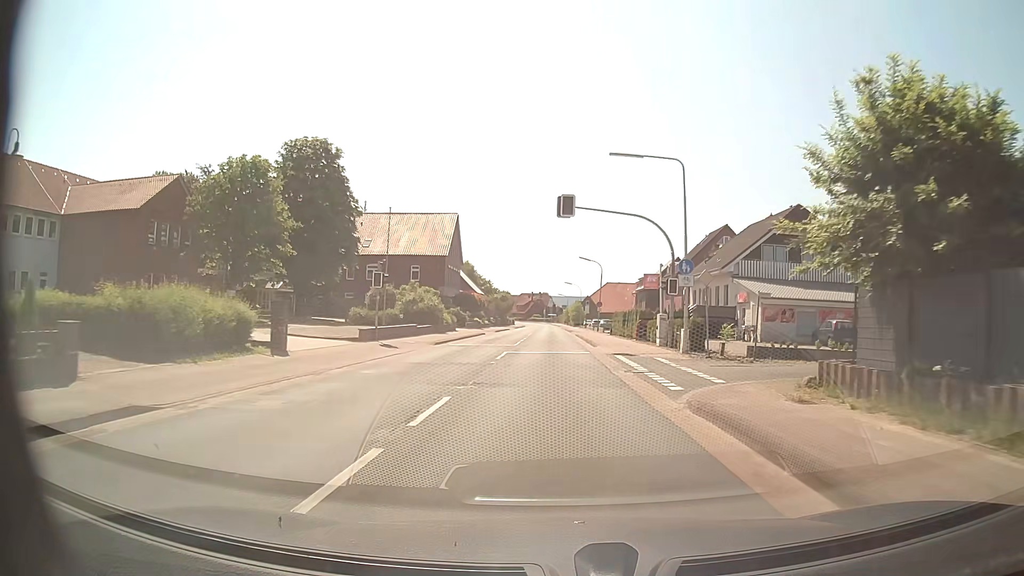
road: secondary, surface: asphalt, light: Day
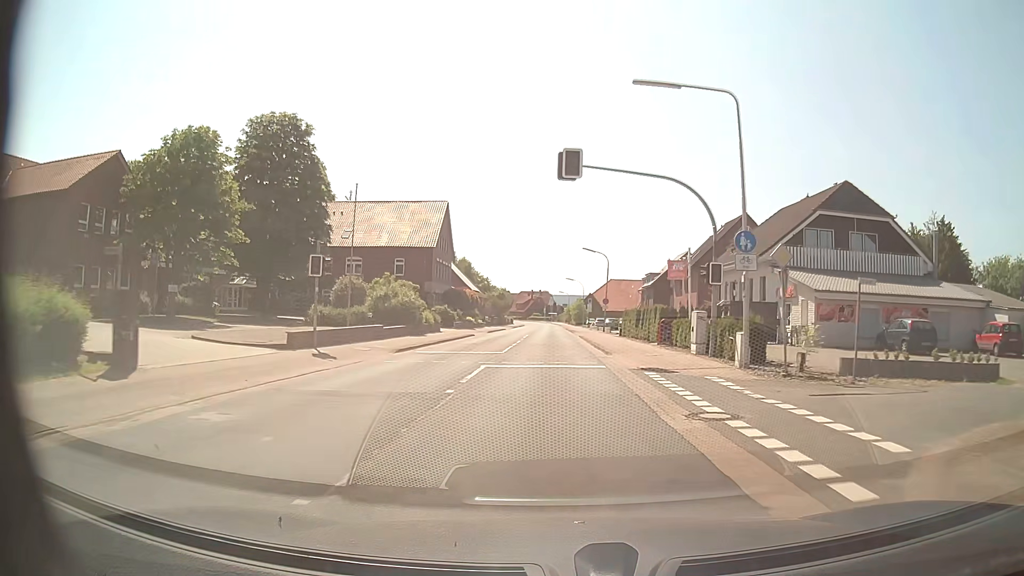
(0.0, +8.1) m; 0°
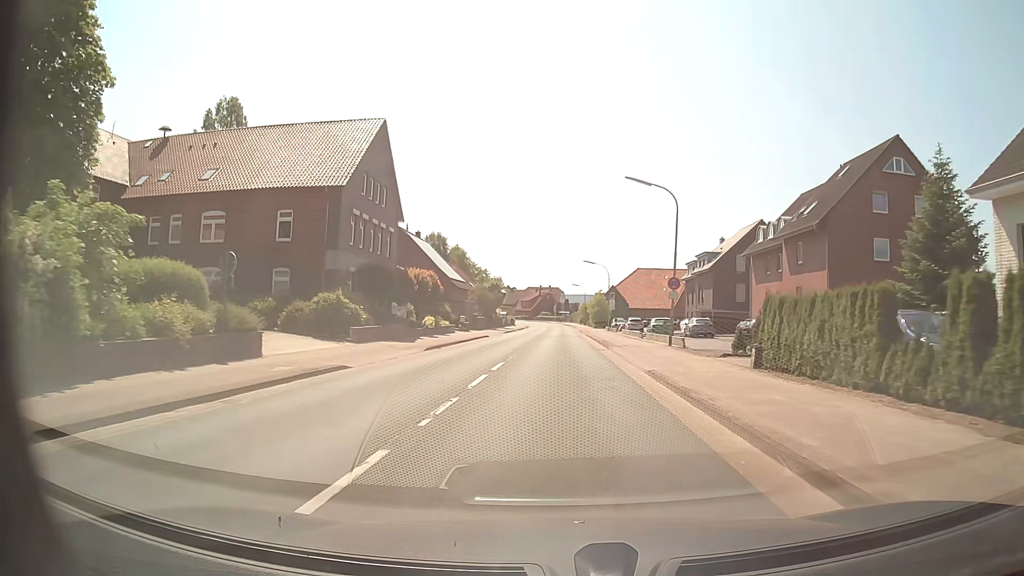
(-0.3, +32.4) m; -1°
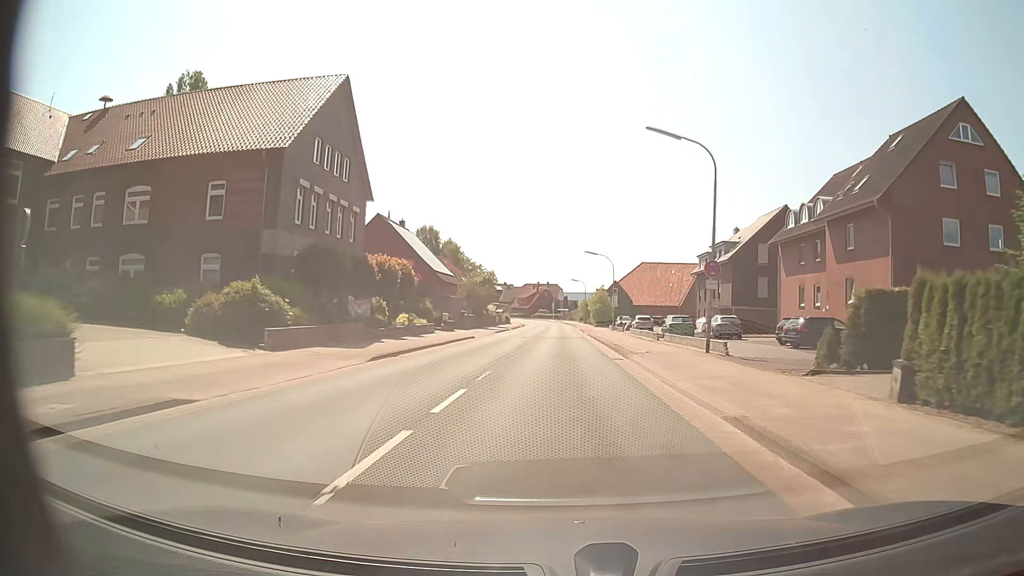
(0.0, +8.2) m; +1°
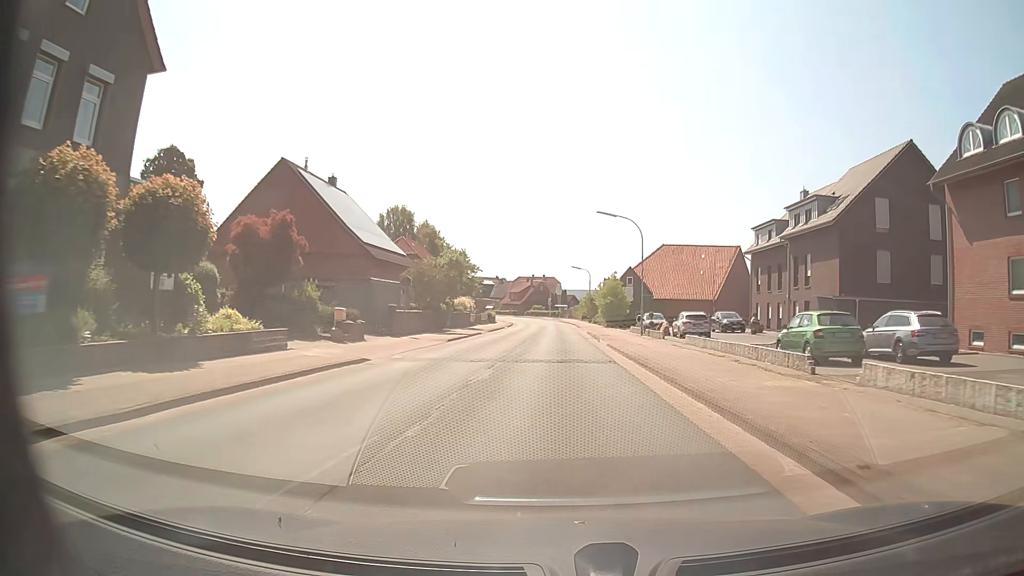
(0.0, +24.3) m; 0°
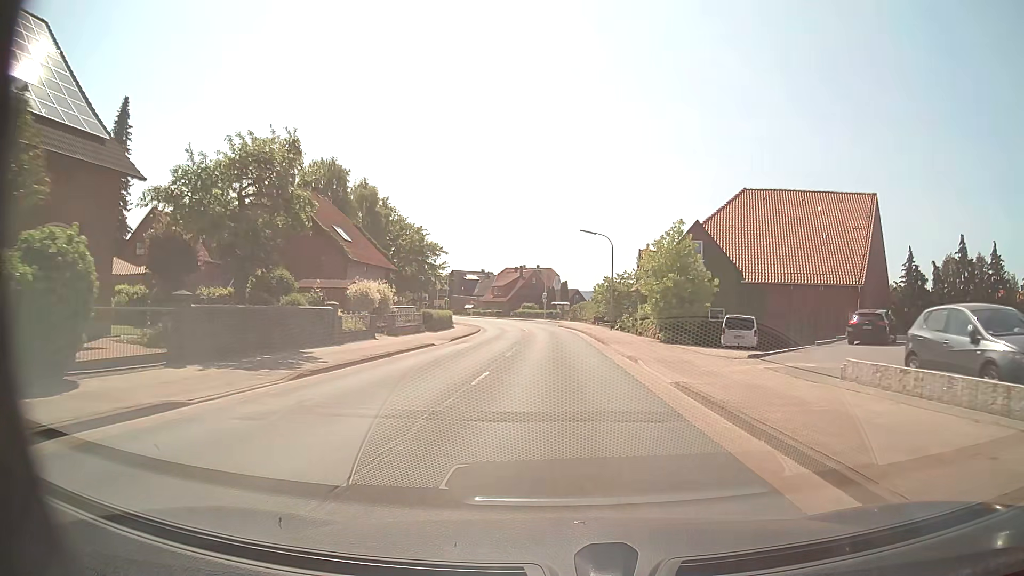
(+0.4, +39.5) m; +1°
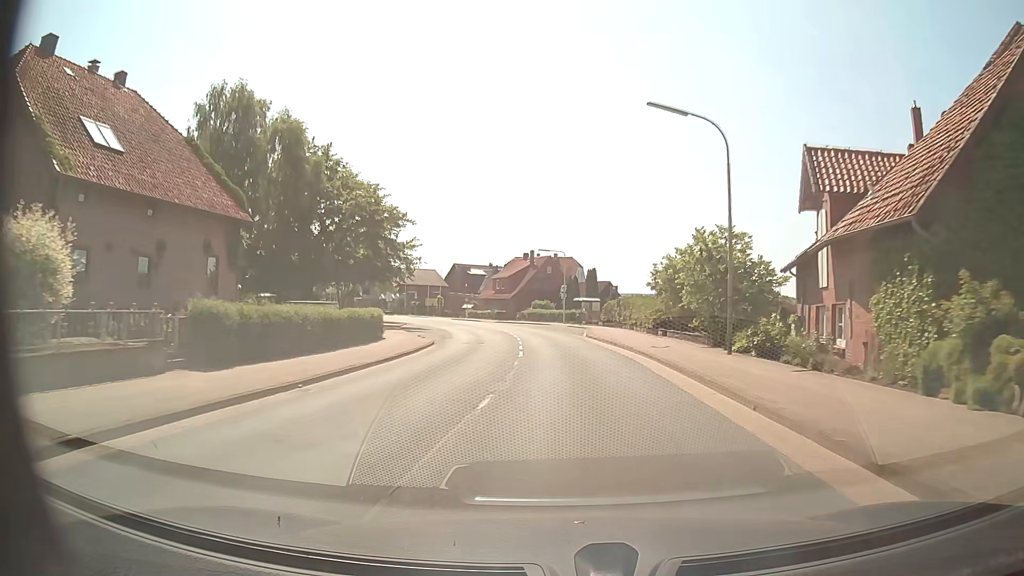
(-0.4, +31.6) m; -2°
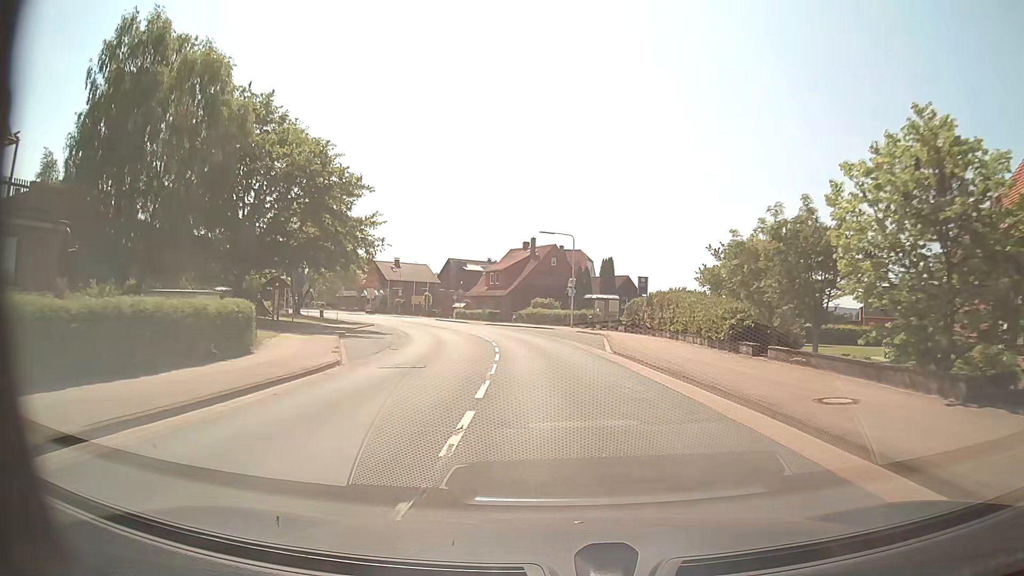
(-0.1, +15.8) m; -1°
(0, +10) (0, +20) (-1, +30) (-3, +40) (-5, +50) (-8, +59) (-12, +68) (-16, +77) (-21, +86) (-27, +94) m
